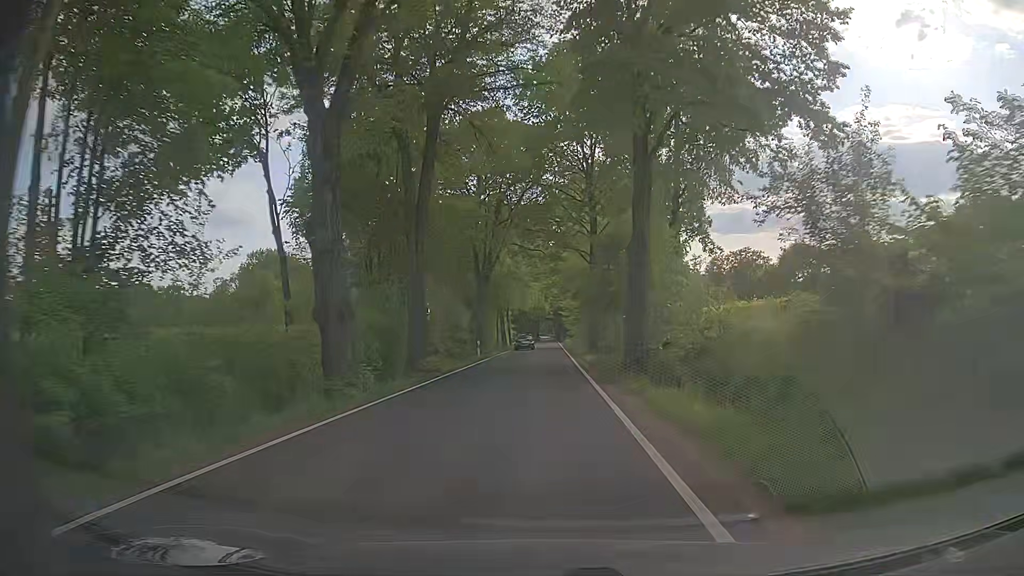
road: tertiary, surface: asphalt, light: Day
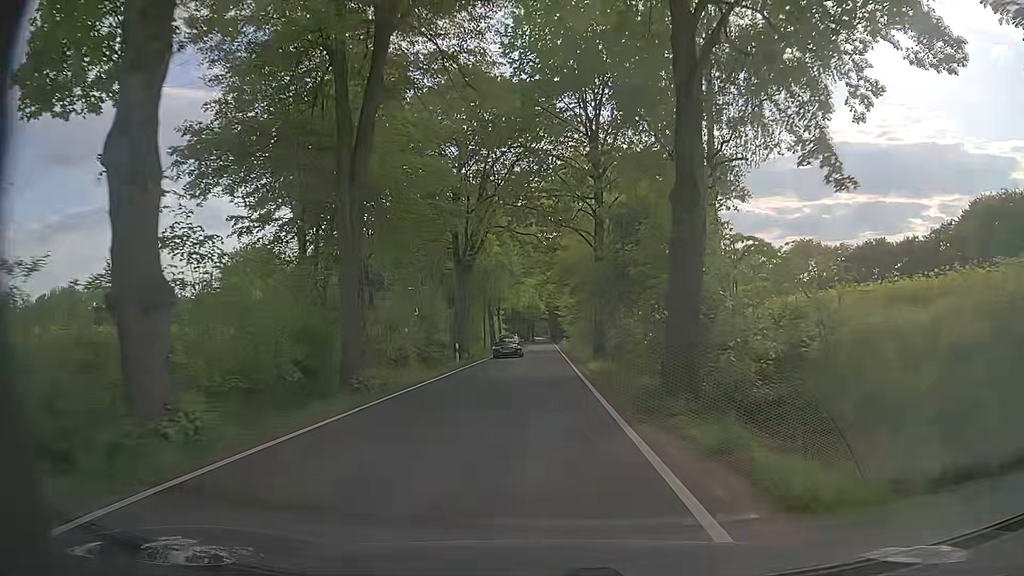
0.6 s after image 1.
(0.0, +7.8) m; 0°
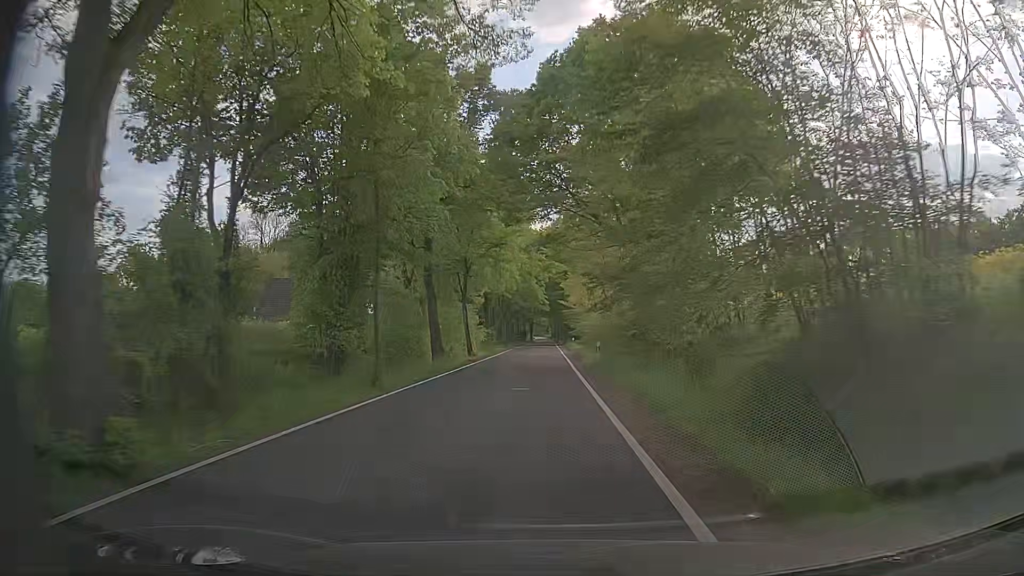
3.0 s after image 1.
(0.0, +31.4) m; 0°
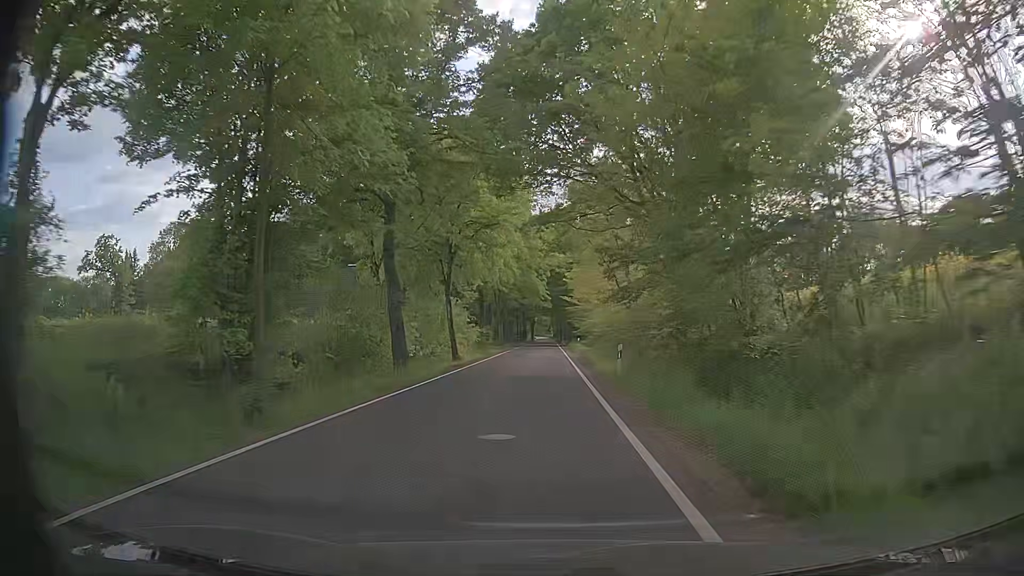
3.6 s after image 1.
(0.0, +7.9) m; 0°
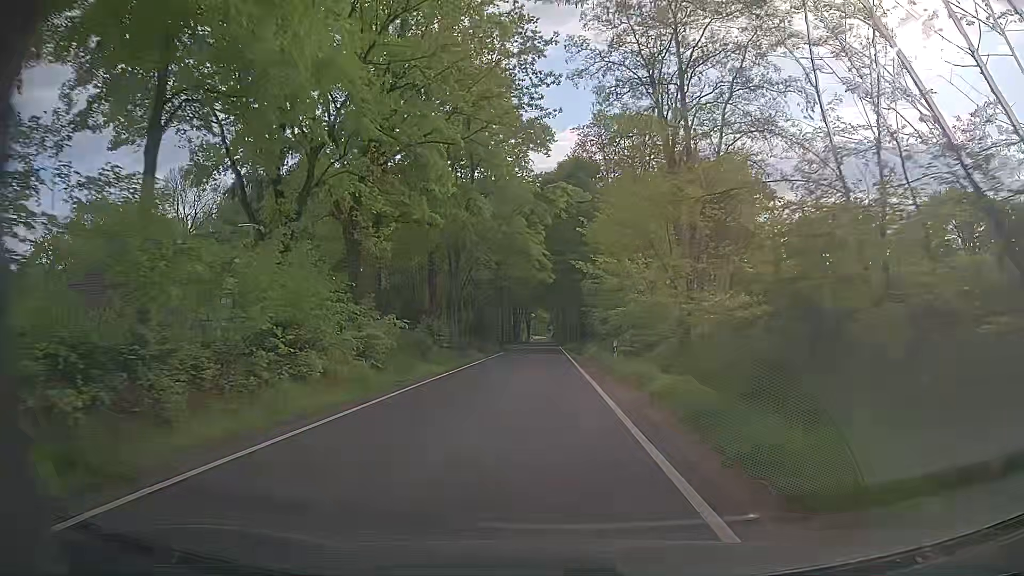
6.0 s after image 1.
(+0.2, +32.0) m; 0°
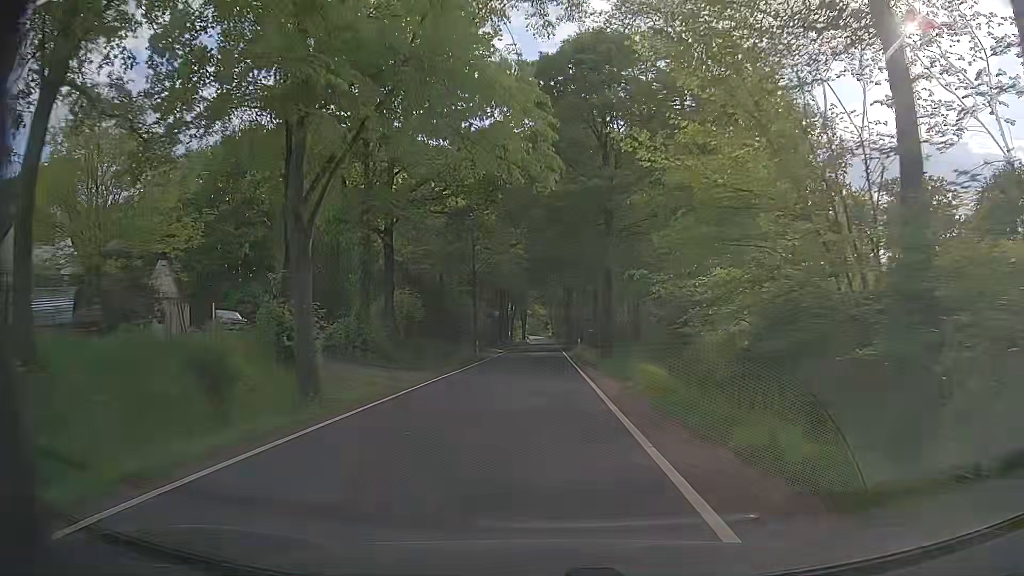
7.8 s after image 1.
(+0.2, +24.2) m; +1°
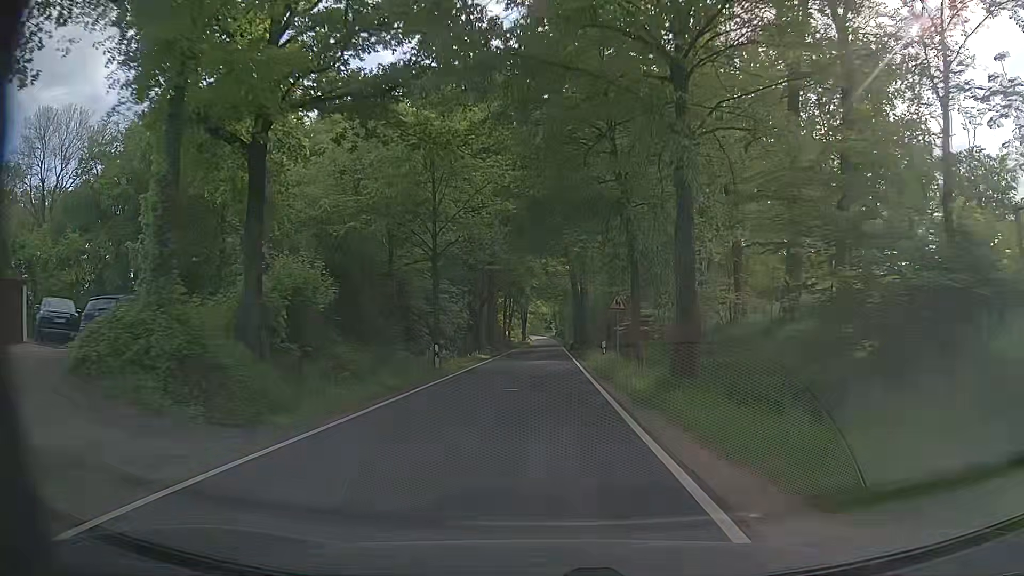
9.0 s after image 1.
(-0.2, +16.5) m; -1°
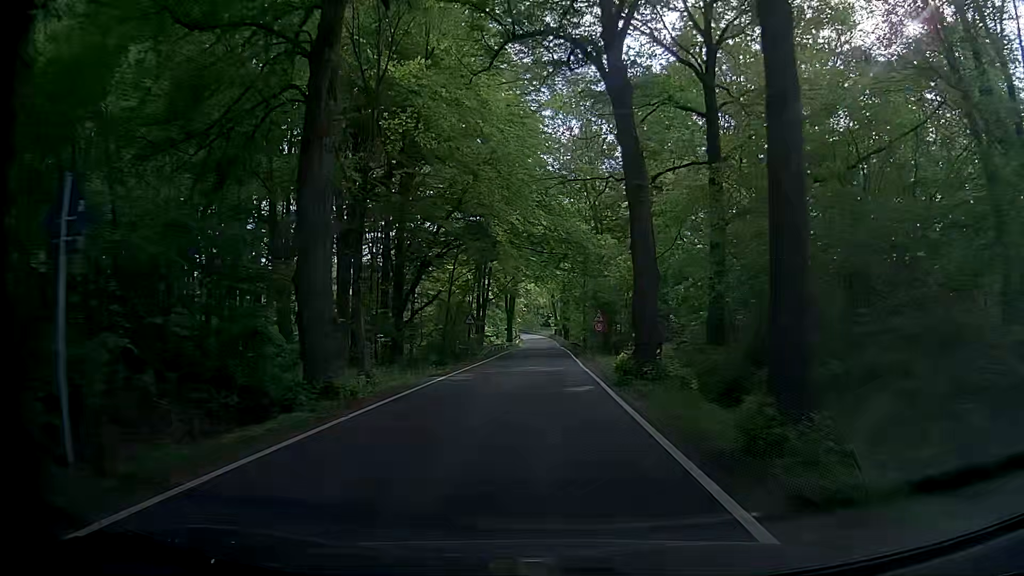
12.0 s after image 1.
(+0.5, +42.1) m; 0°
(0, +10) (0, +20) (0, +30) (0, +40) (+1, +50) (+1, +60) (+1, +70) (+1, +80) (+1, +90) (+1, +100) m
